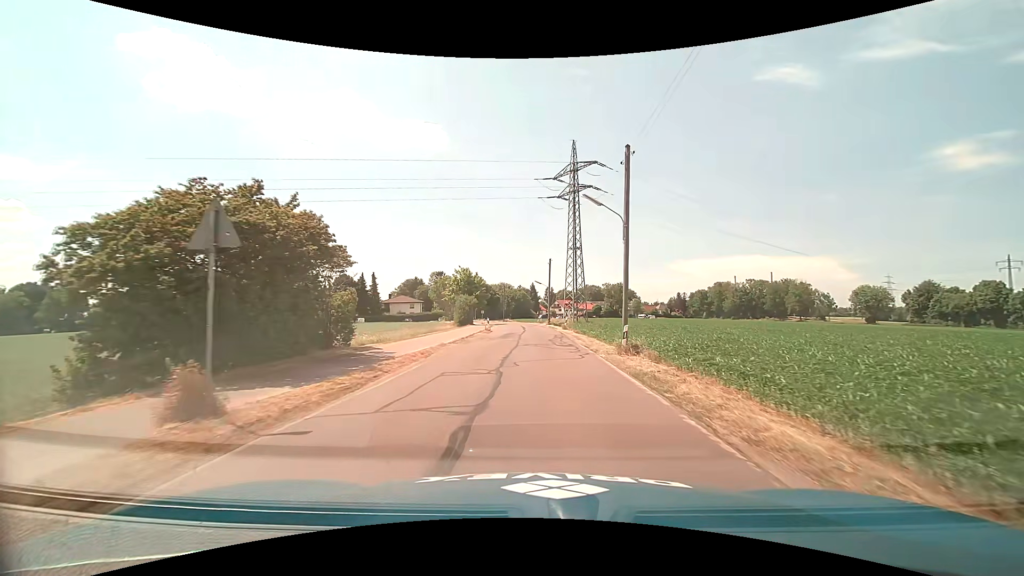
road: tertiary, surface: asphalt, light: Day
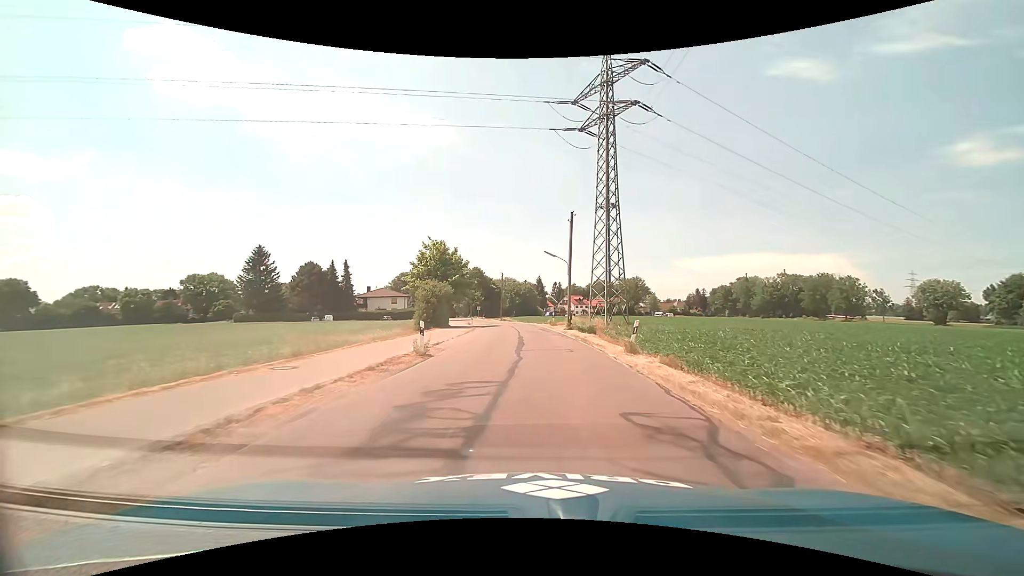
(-0.1, +27.8) m; -1°
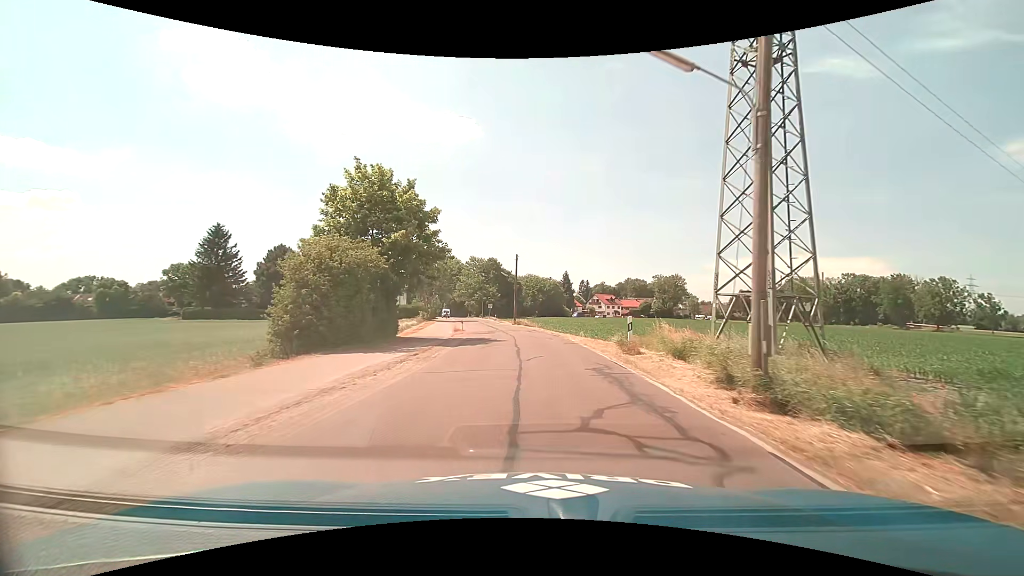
(-0.4, +27.7) m; -3°
(0, +10) (0, +20) (-1, +30) (-2, +40) (-3, +50) (-4, +60) (-6, +70) (-7, +80) (-9, +89) (-11, +99) m
